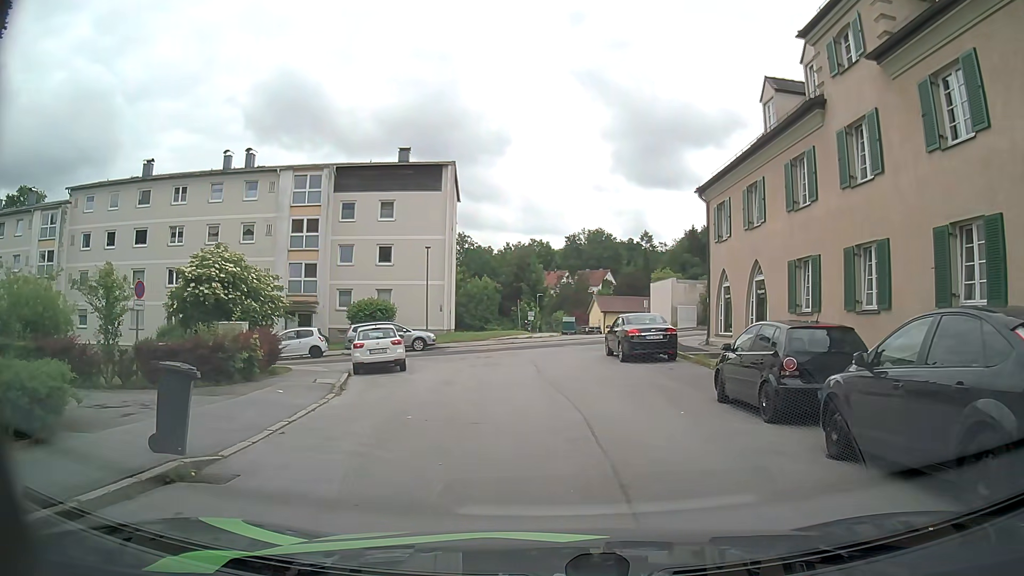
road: residential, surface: asphalt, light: Day
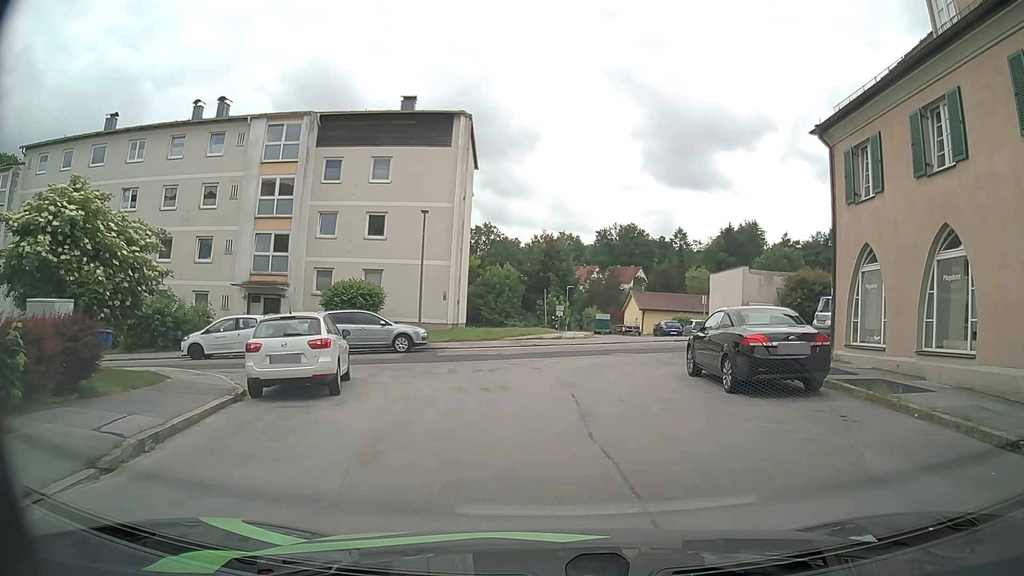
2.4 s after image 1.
(-0.2, +9.4) m; -1°
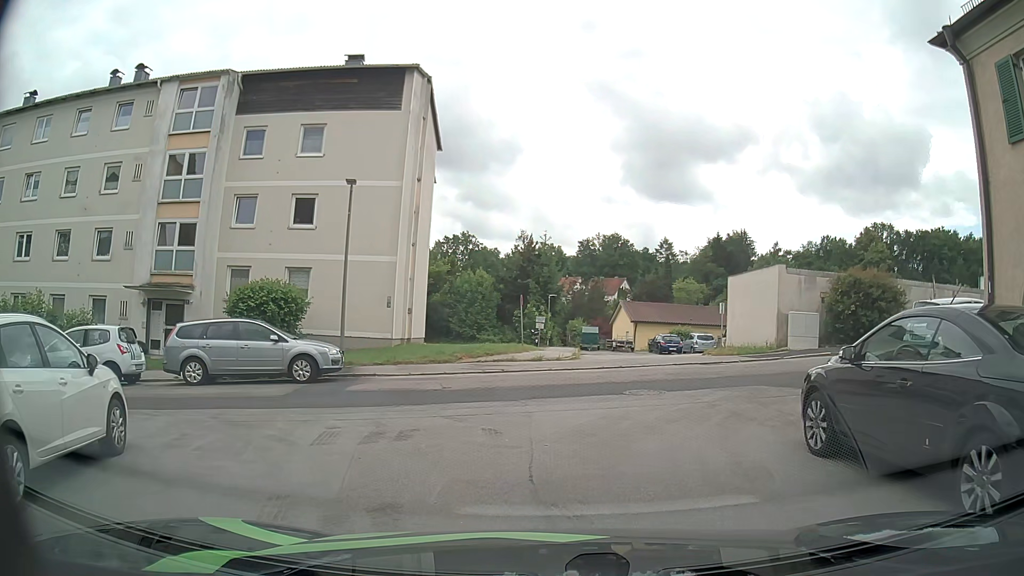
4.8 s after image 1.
(-0.1, +7.6) m; +1°
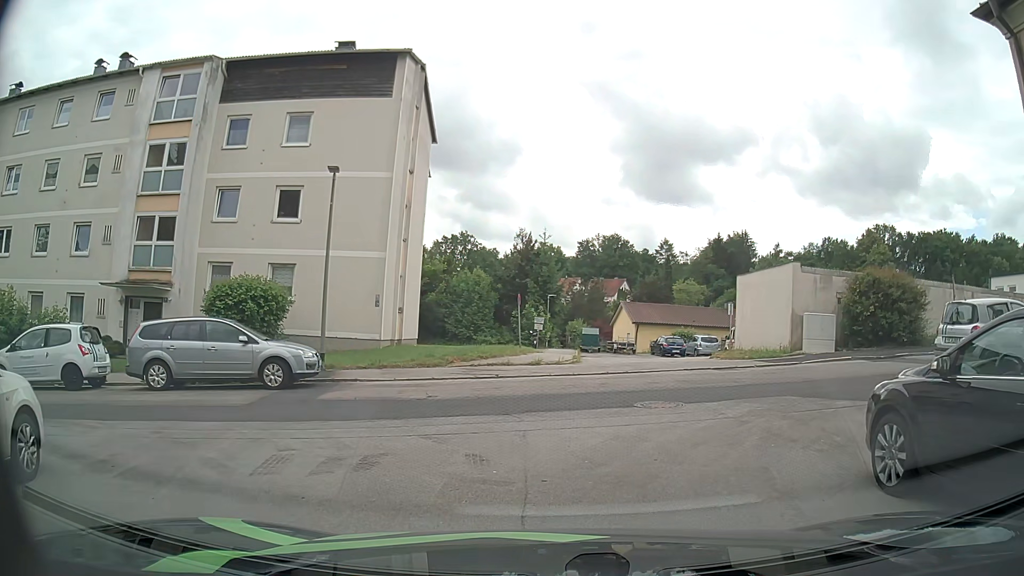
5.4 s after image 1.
(0.0, +1.6) m; +1°
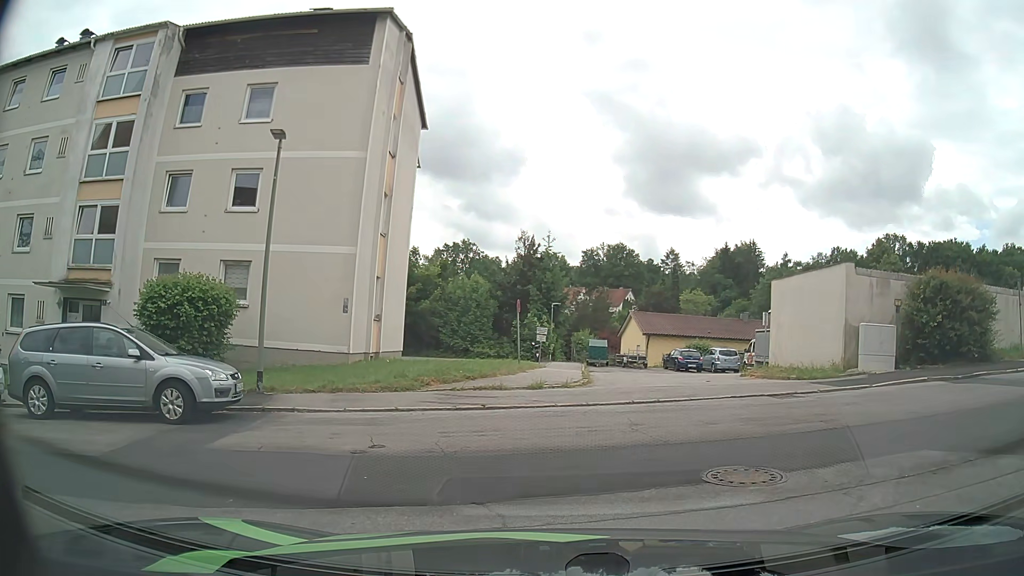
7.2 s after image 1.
(-0.1, +4.1) m; -1°
